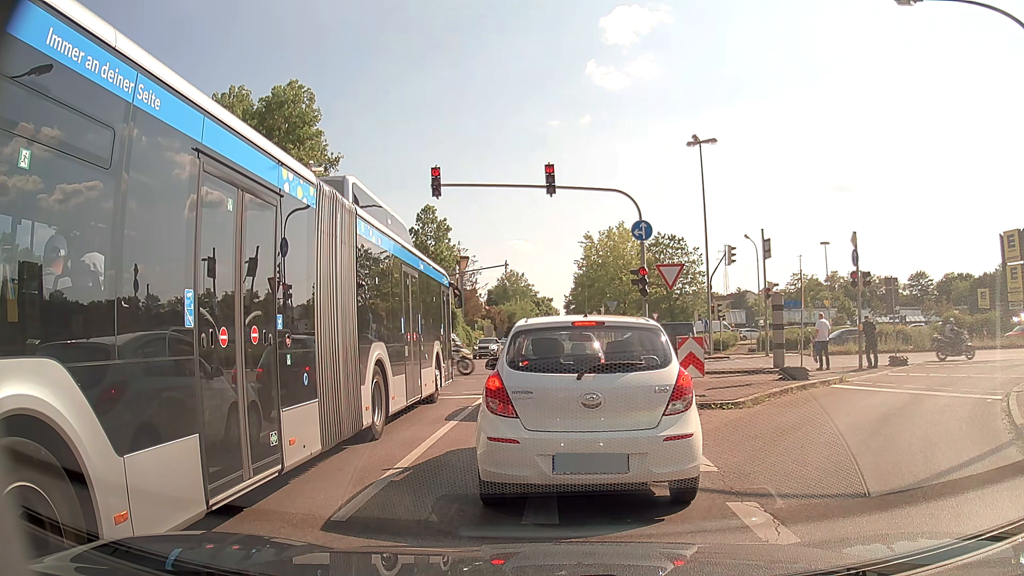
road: secondary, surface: asphalt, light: Day
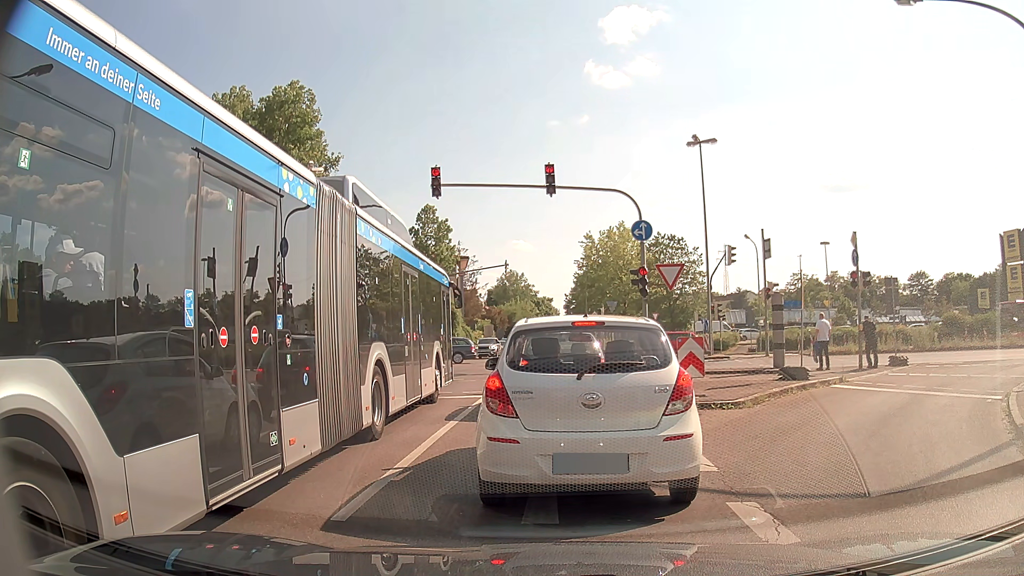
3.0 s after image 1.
(0.0, 0.0) m; 0°
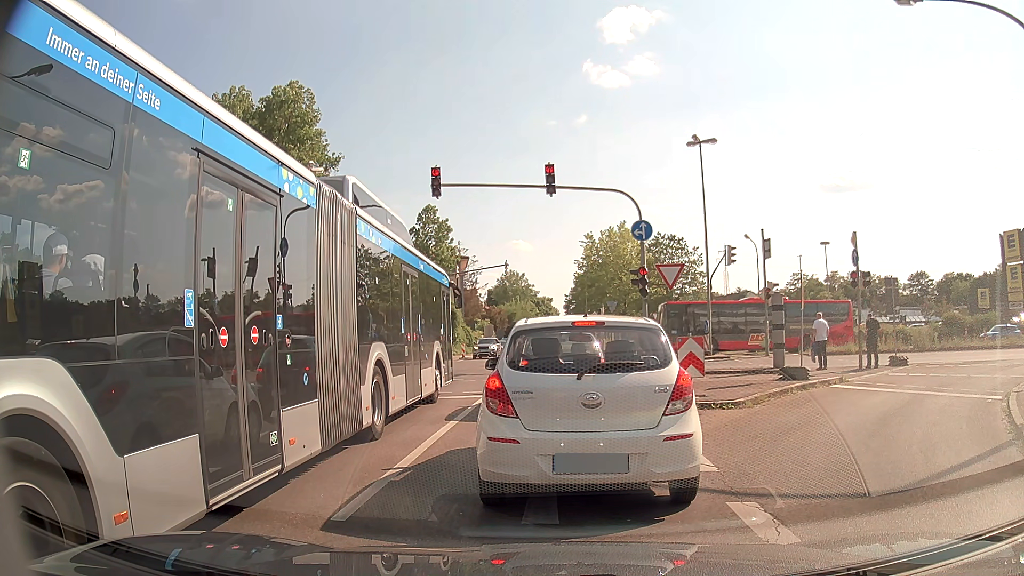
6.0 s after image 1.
(0.0, 0.0) m; 0°
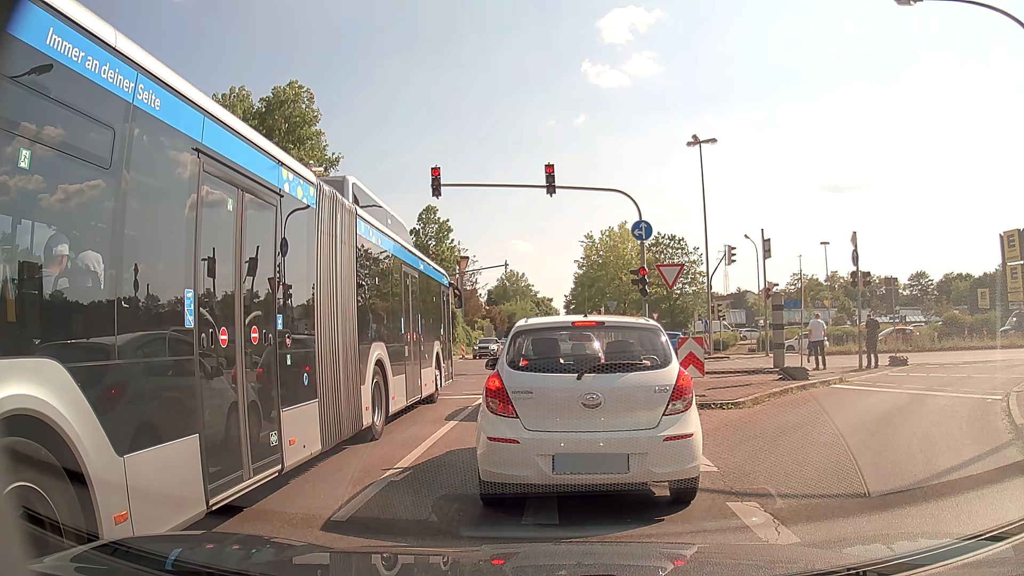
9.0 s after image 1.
(0.0, 0.0) m; 0°
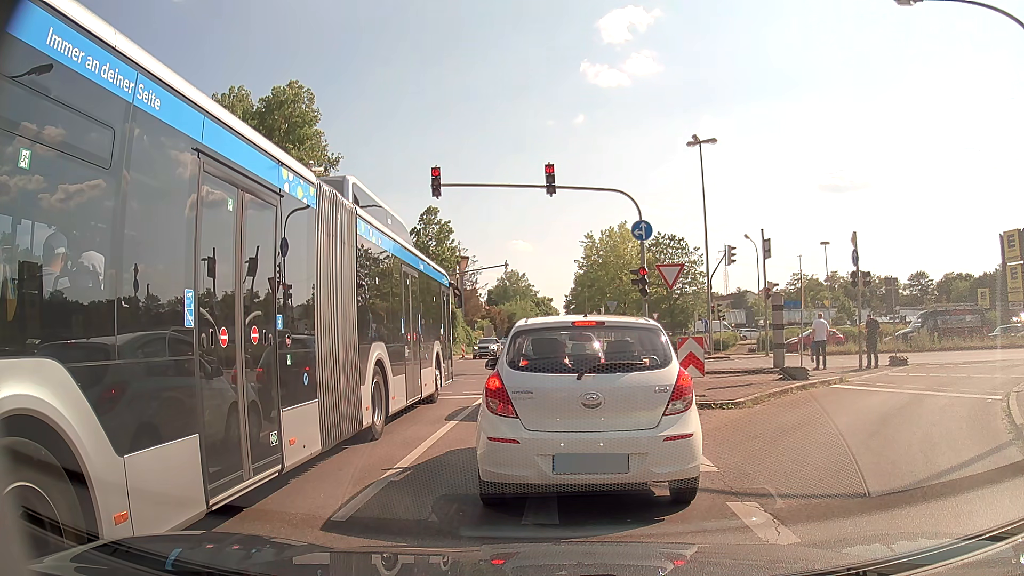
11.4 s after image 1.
(0.0, 0.0) m; 0°
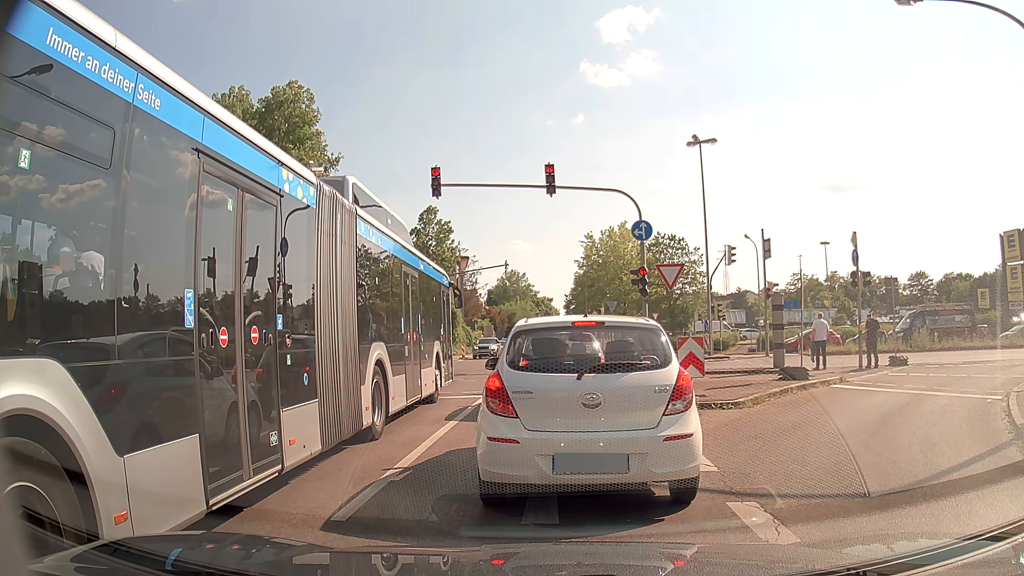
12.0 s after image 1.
(0.0, 0.0) m; 0°
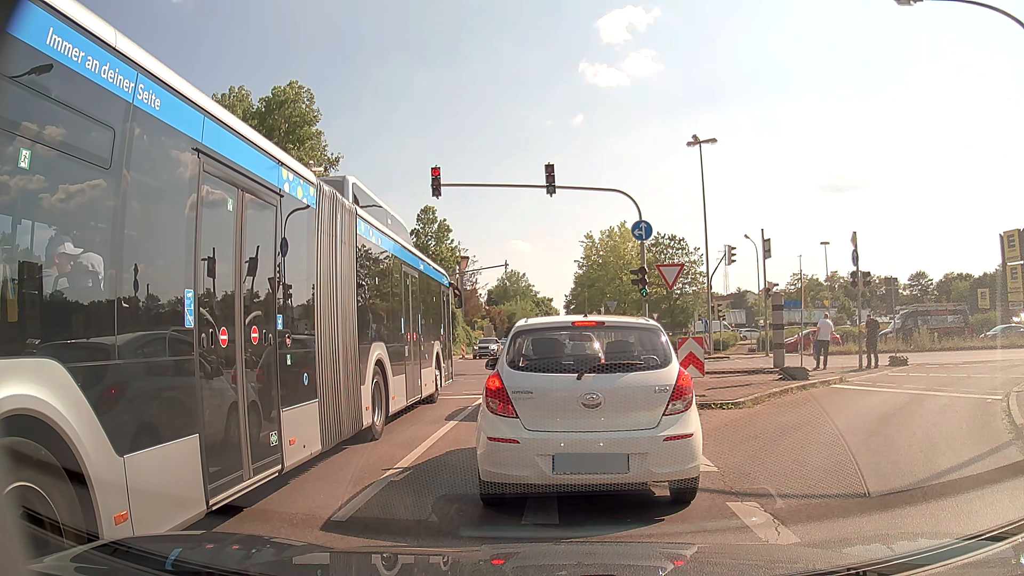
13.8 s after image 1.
(0.0, 0.0) m; 0°
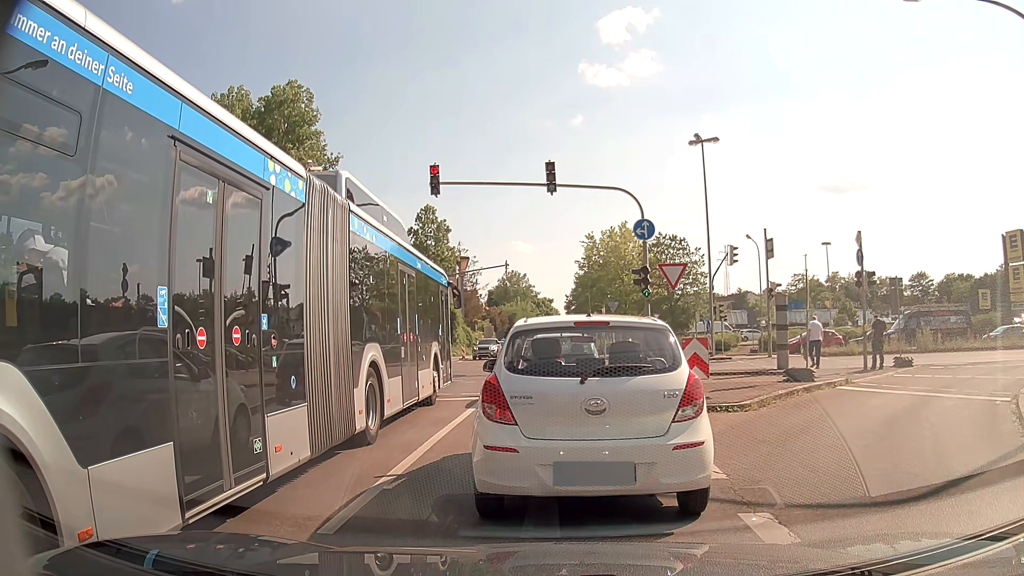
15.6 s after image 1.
(0.0, +0.3) m; 0°
